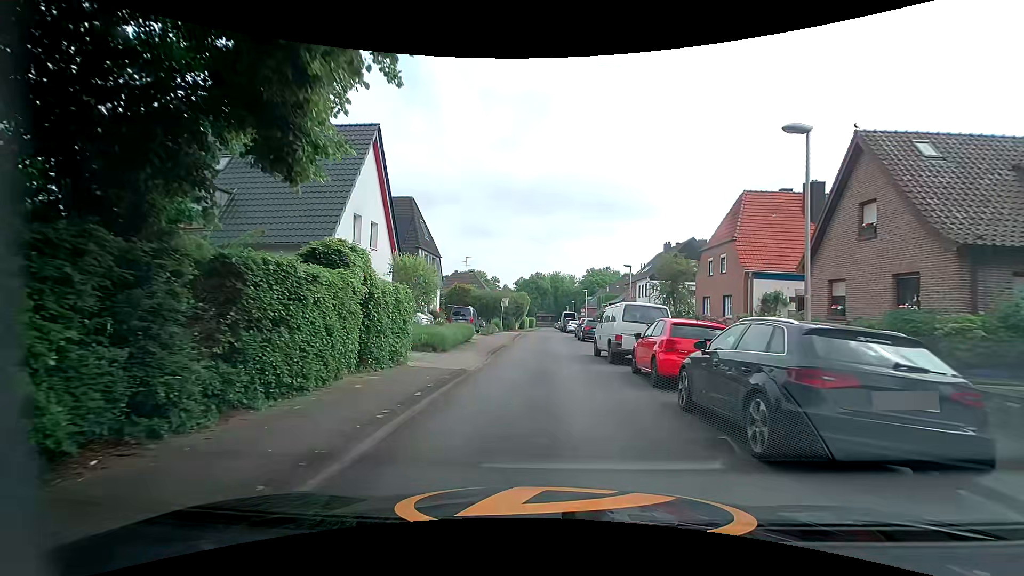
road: residential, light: Day
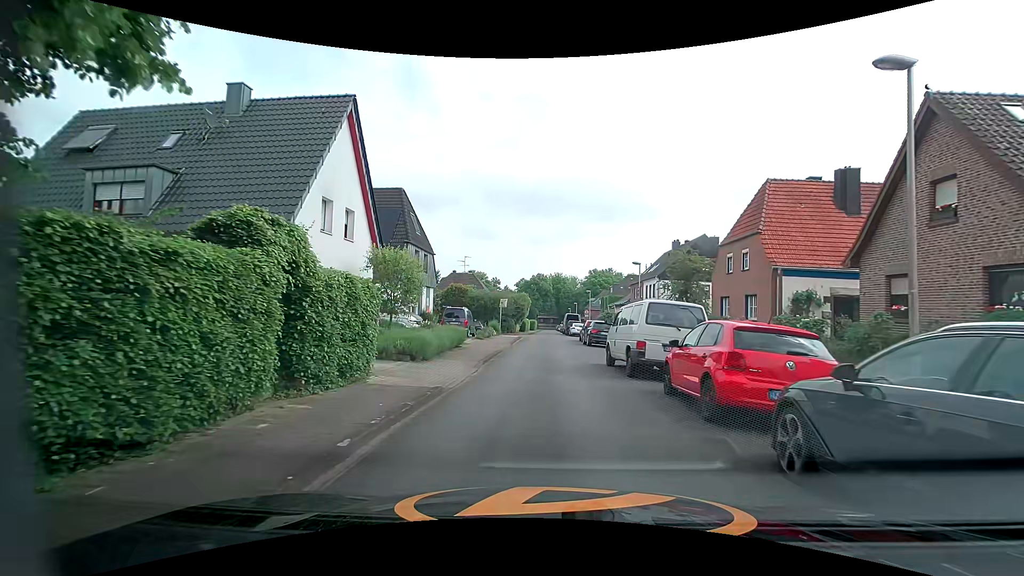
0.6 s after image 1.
(0.0, +3.2) m; 0°
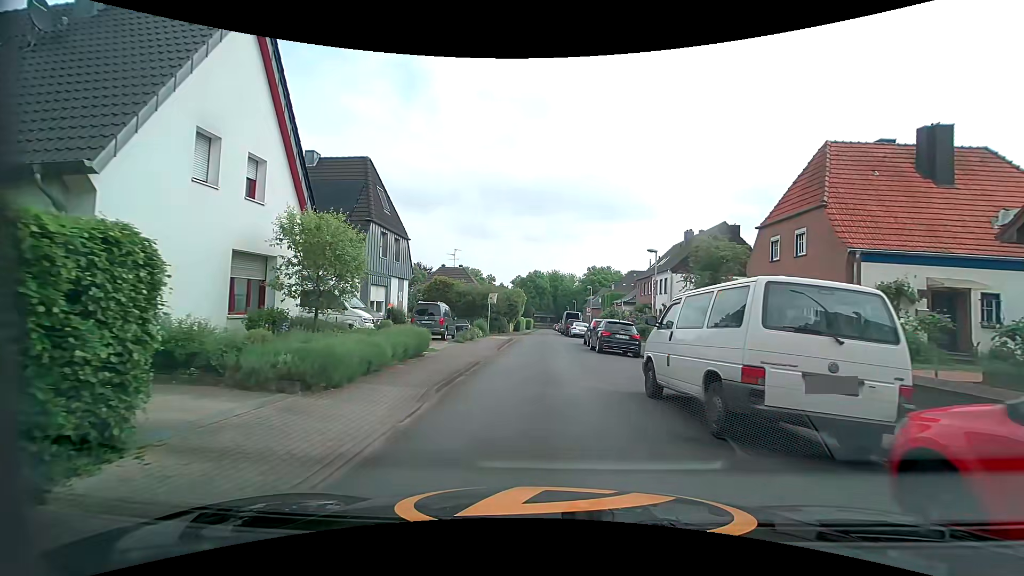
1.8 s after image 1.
(0.0, +6.4) m; +1°
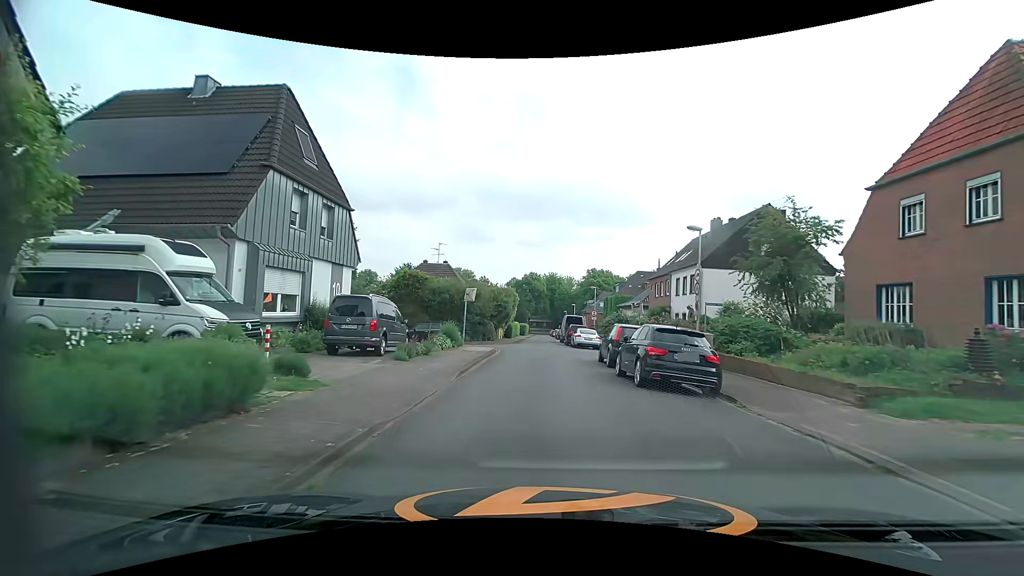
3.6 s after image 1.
(0.0, +9.3) m; -1°
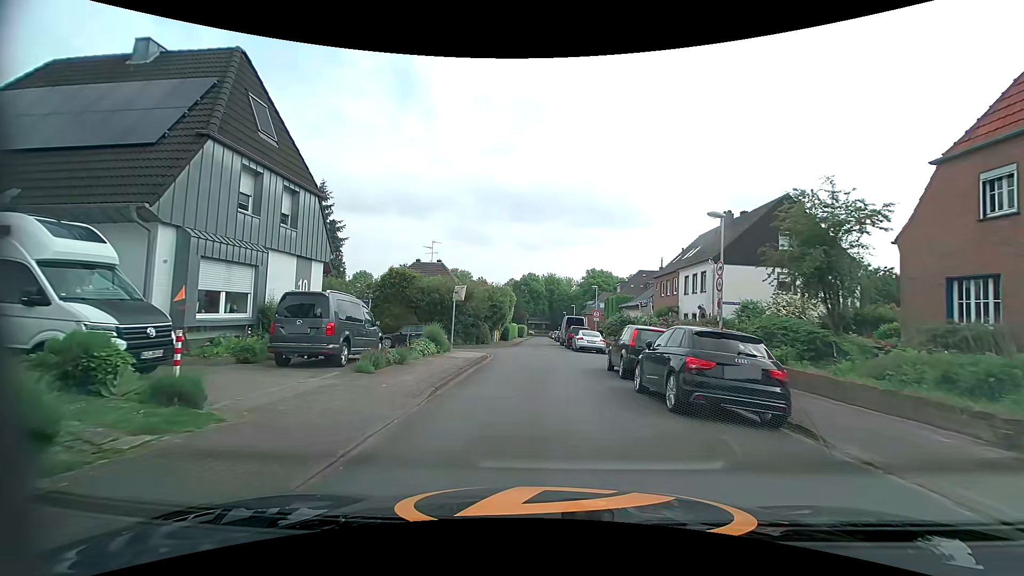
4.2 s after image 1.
(+0.1, +2.9) m; +2°
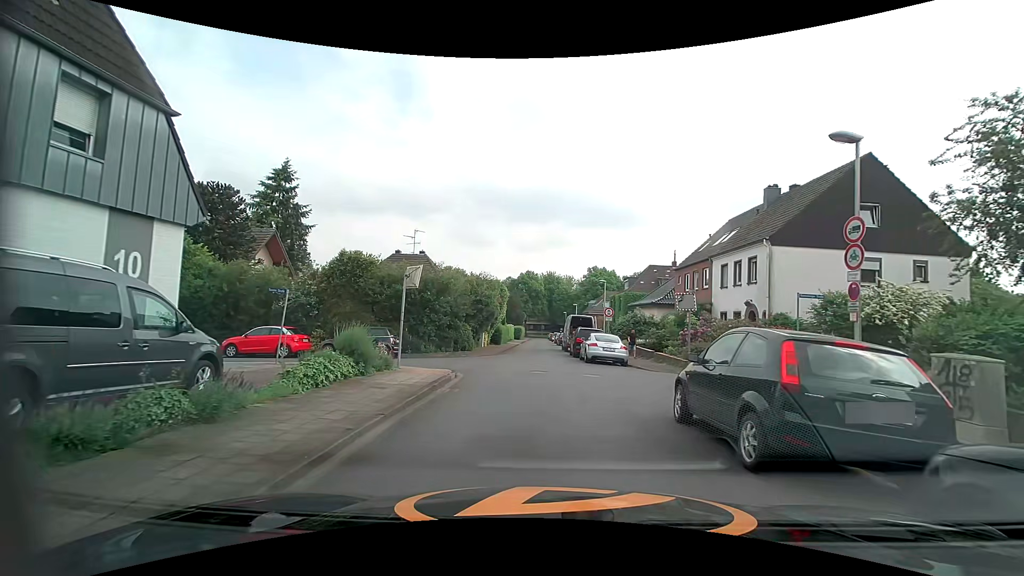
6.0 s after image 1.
(0.0, +8.0) m; -1°
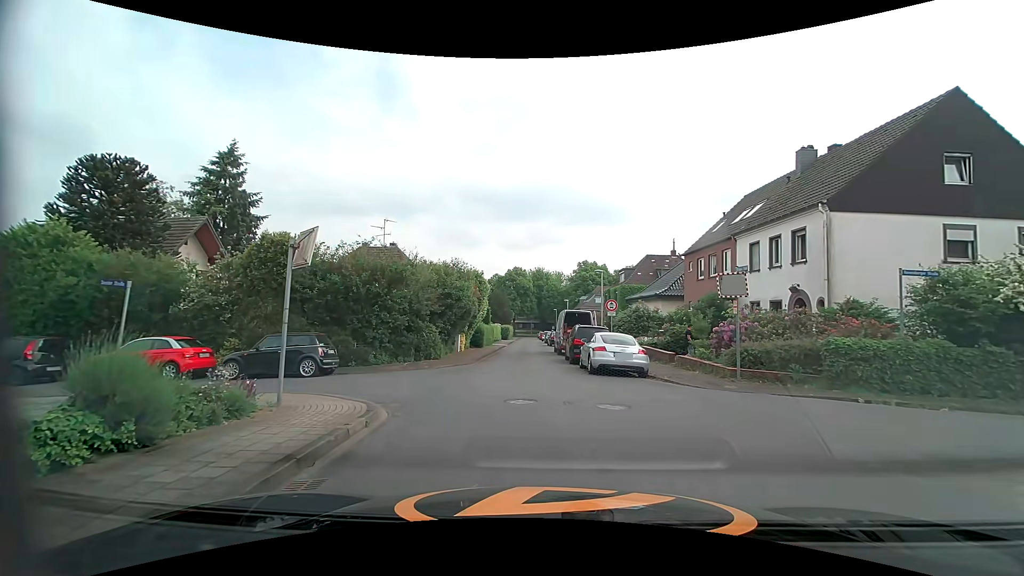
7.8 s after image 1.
(+0.1, +5.9) m; +2°
